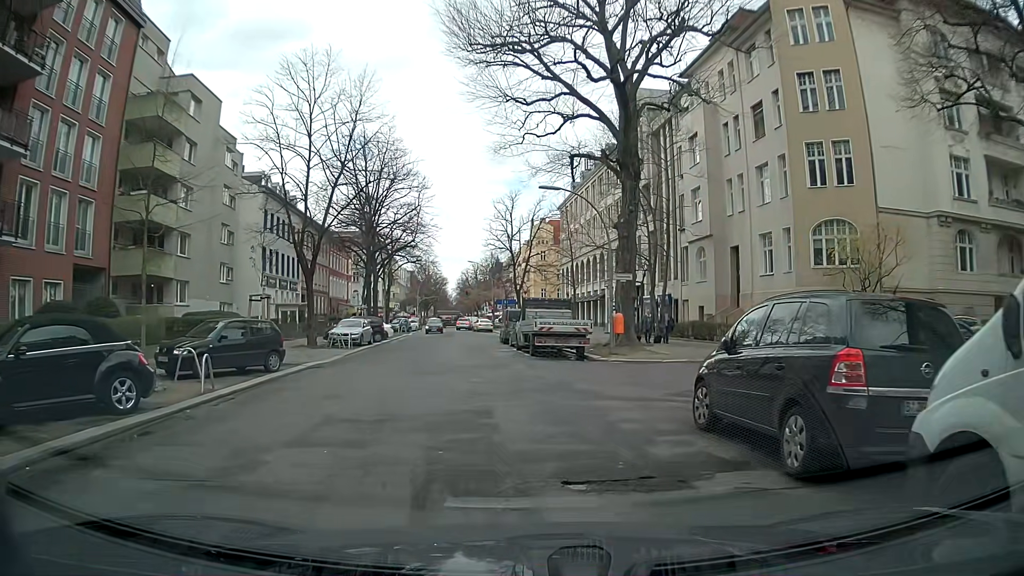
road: residential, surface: asphalt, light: Day
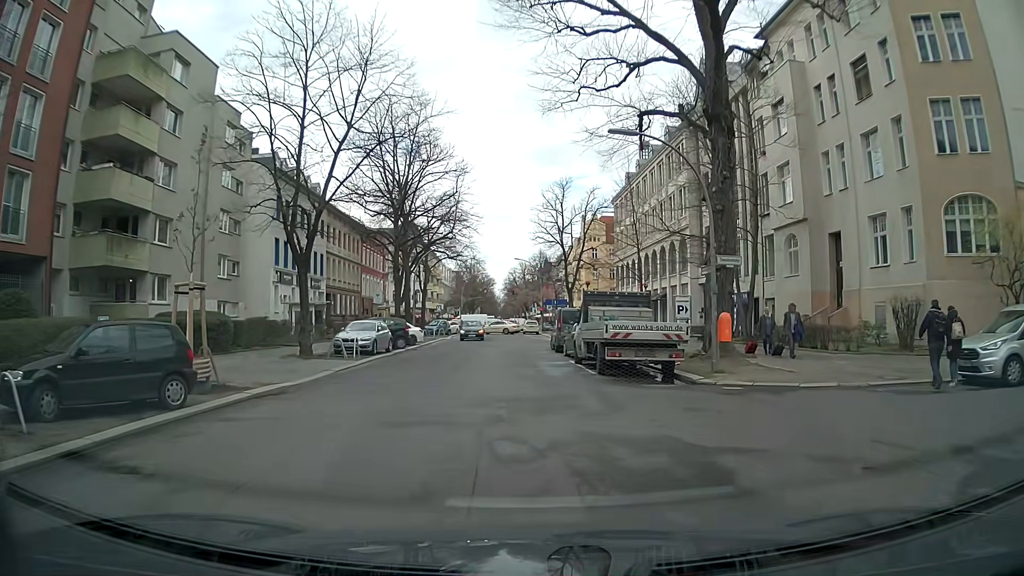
(-0.5, +7.6) m; -6°
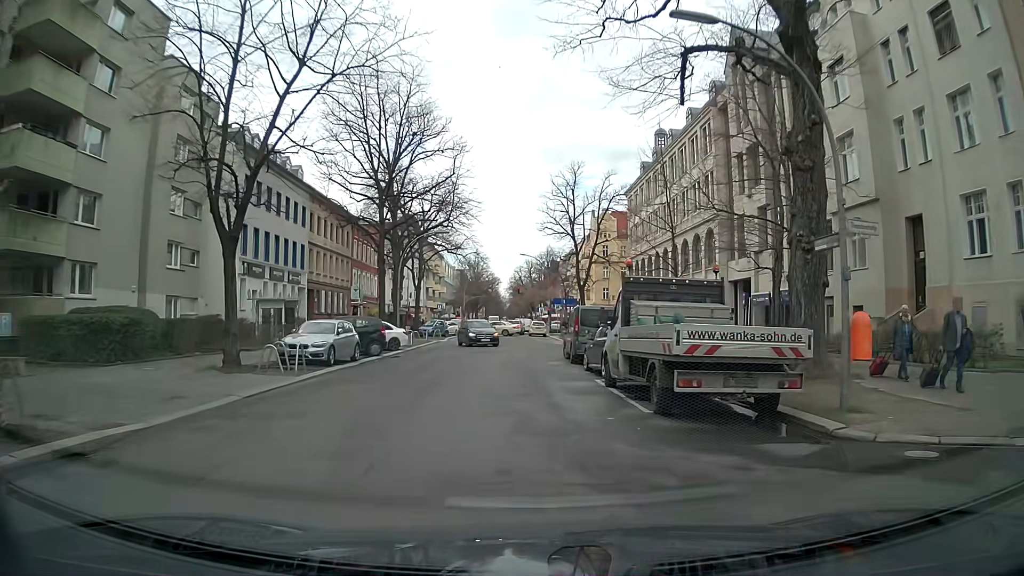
(+0.1, +7.3) m; +1°
